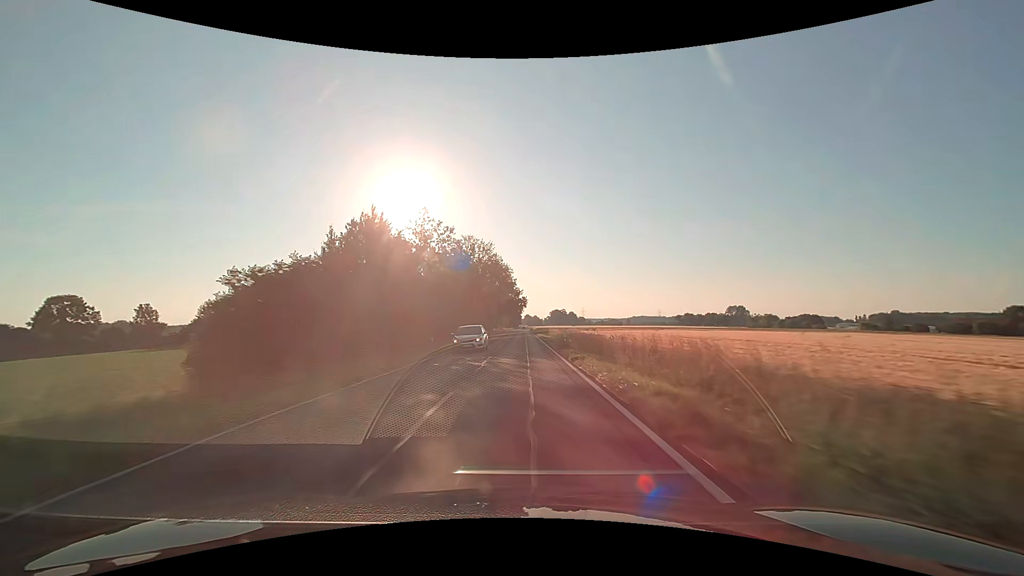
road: secondary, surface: asphalt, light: Day
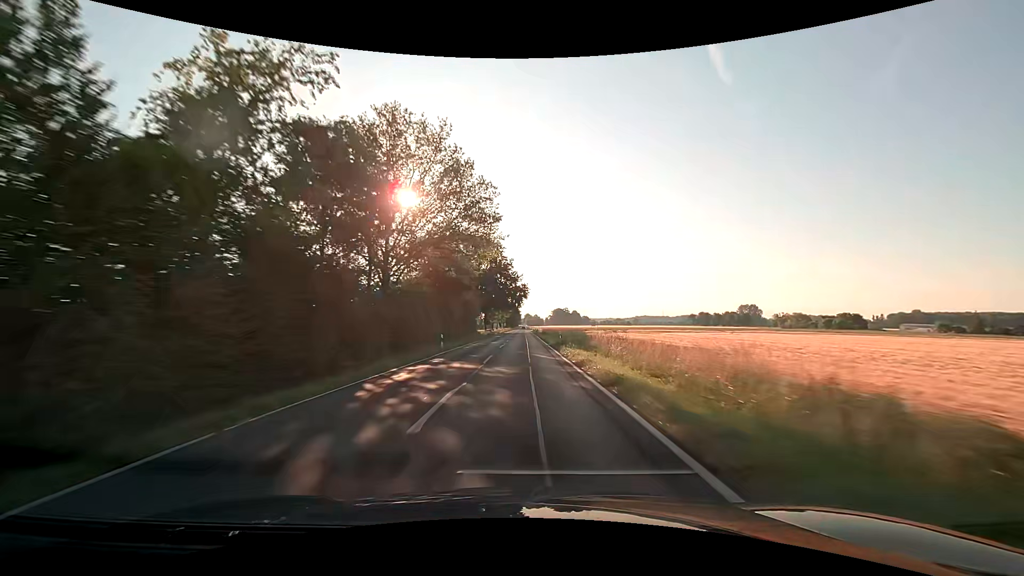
(0.0, +47.4) m; 0°
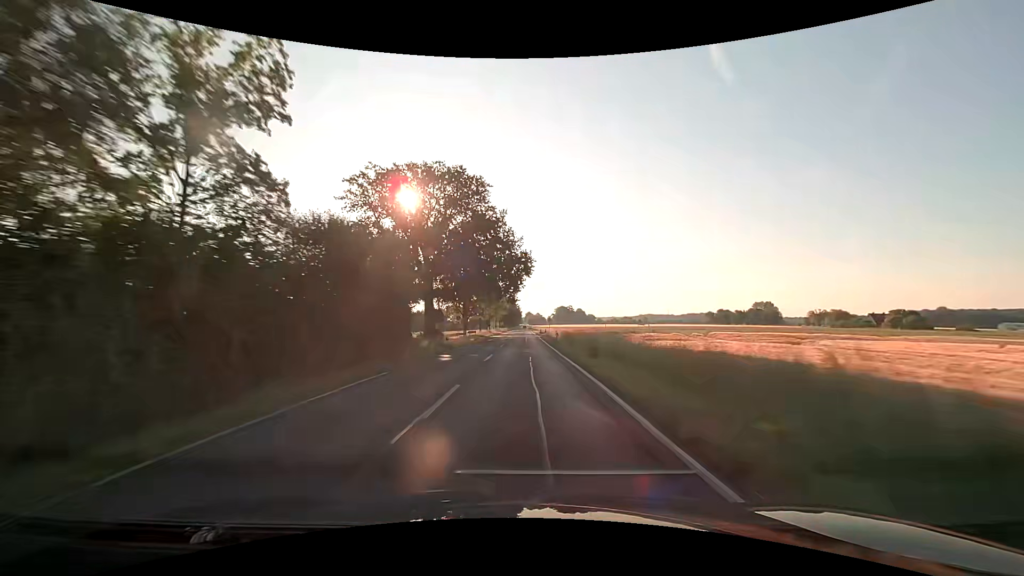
(+0.1, +47.4) m; 0°
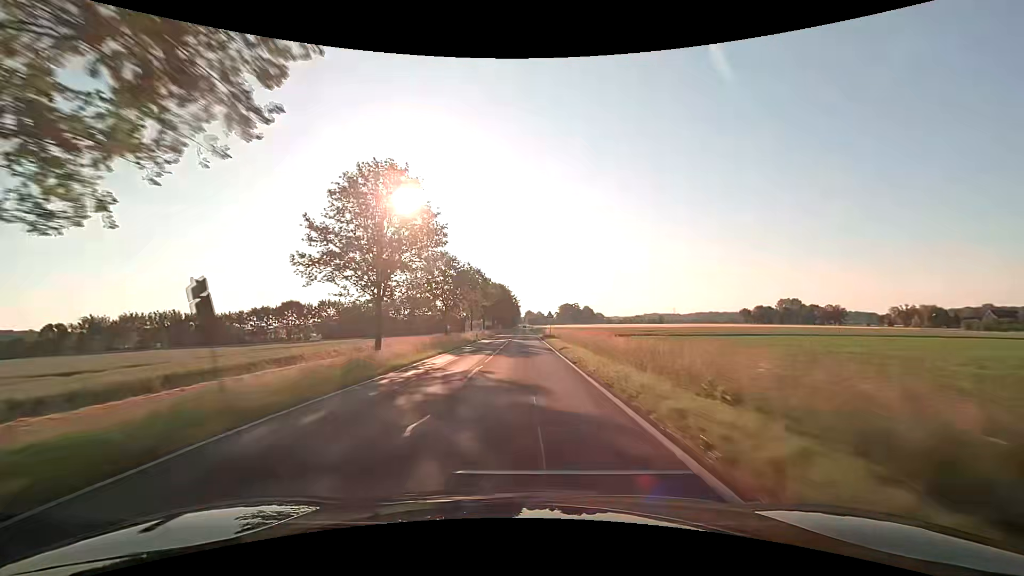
(-0.1, +79.0) m; 0°
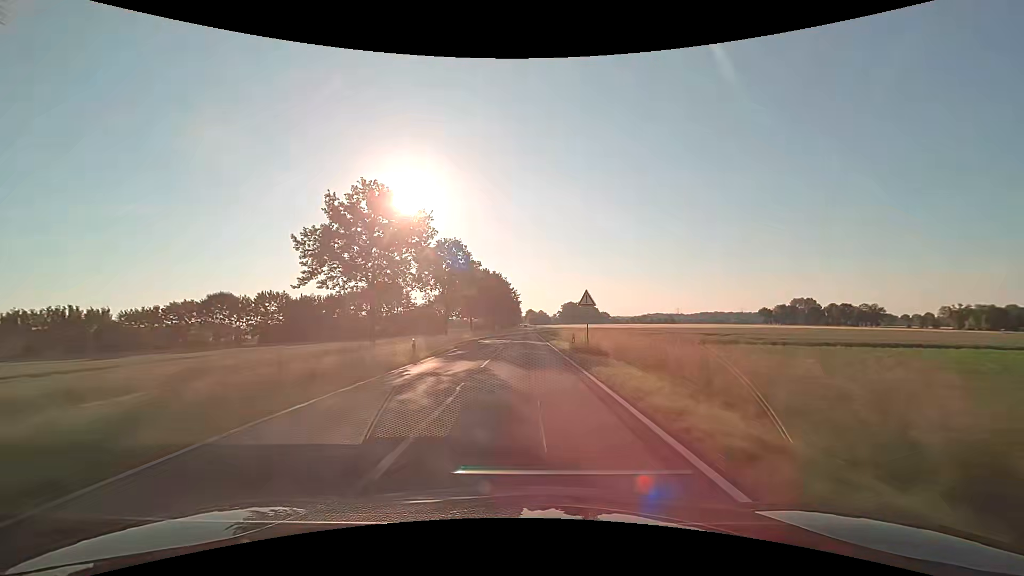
(-0.1, +31.6) m; 0°
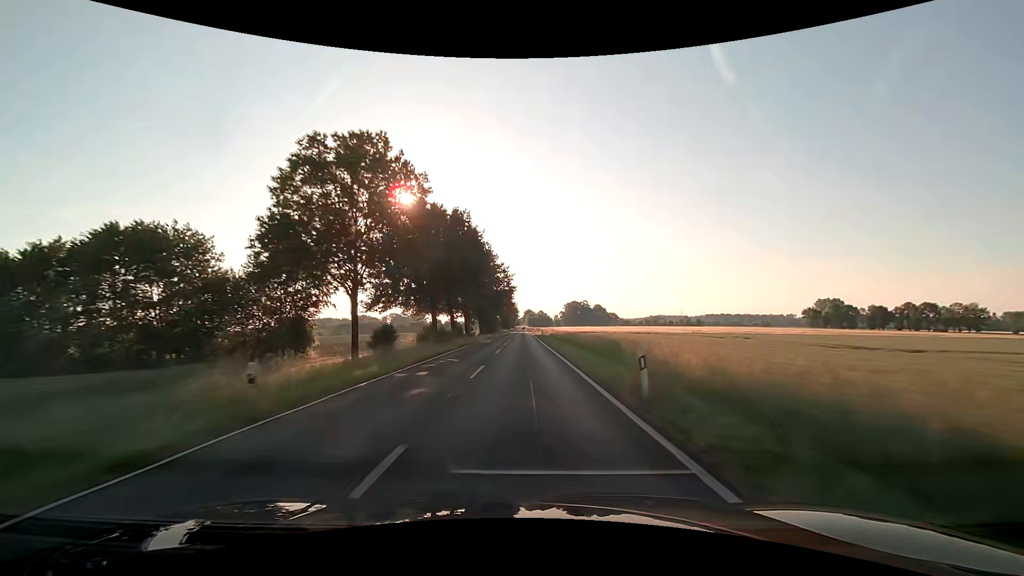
(+0.3, +63.2) m; 0°
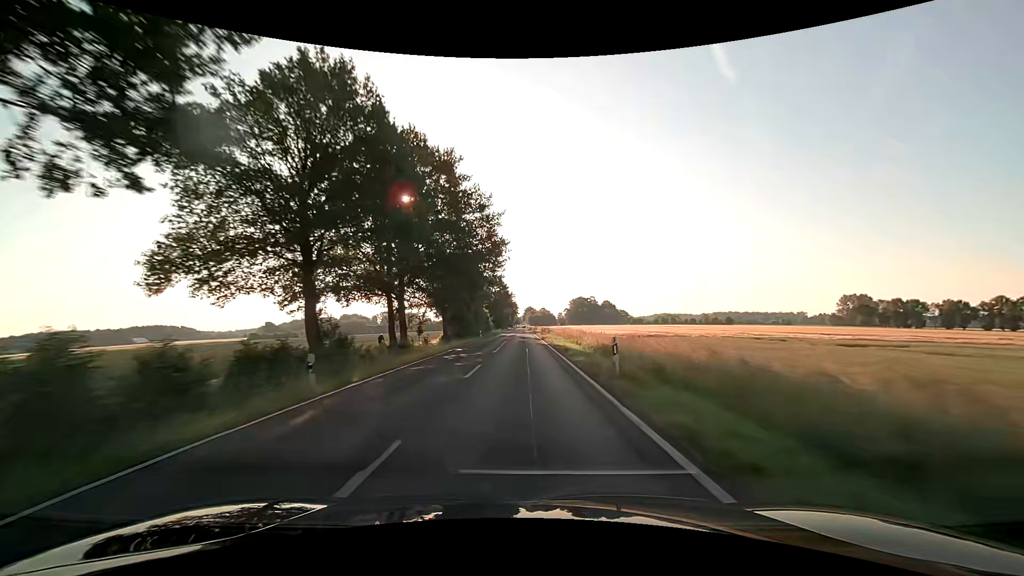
(0.0, +47.4) m; 0°
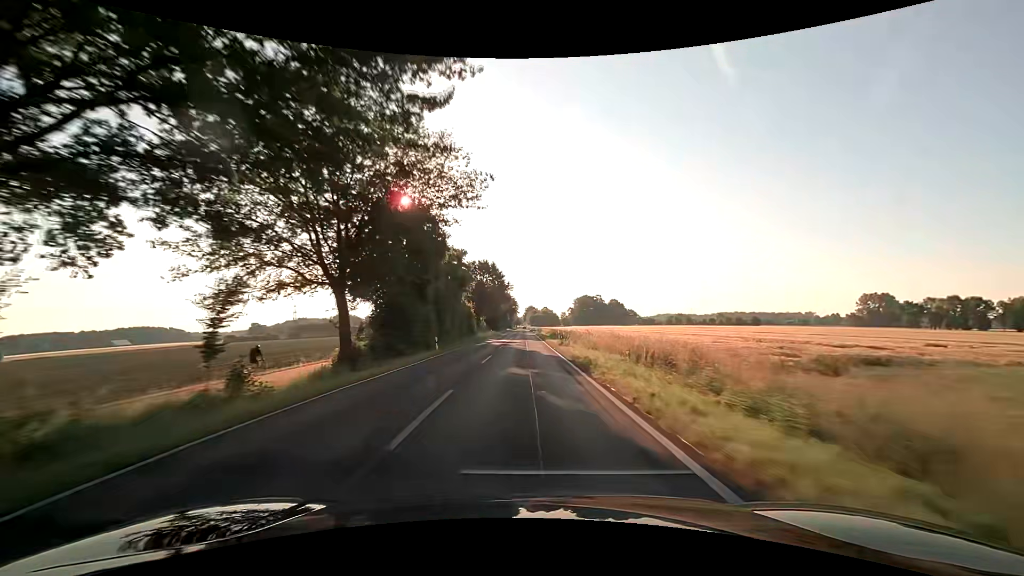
(0.0, +31.6) m; 0°
(0, +10) (0, +20) (0, +30) (0, +40) (0, +50) (0, +60) (0, +70) (0, +80) (0, +90) (0, +100) m
